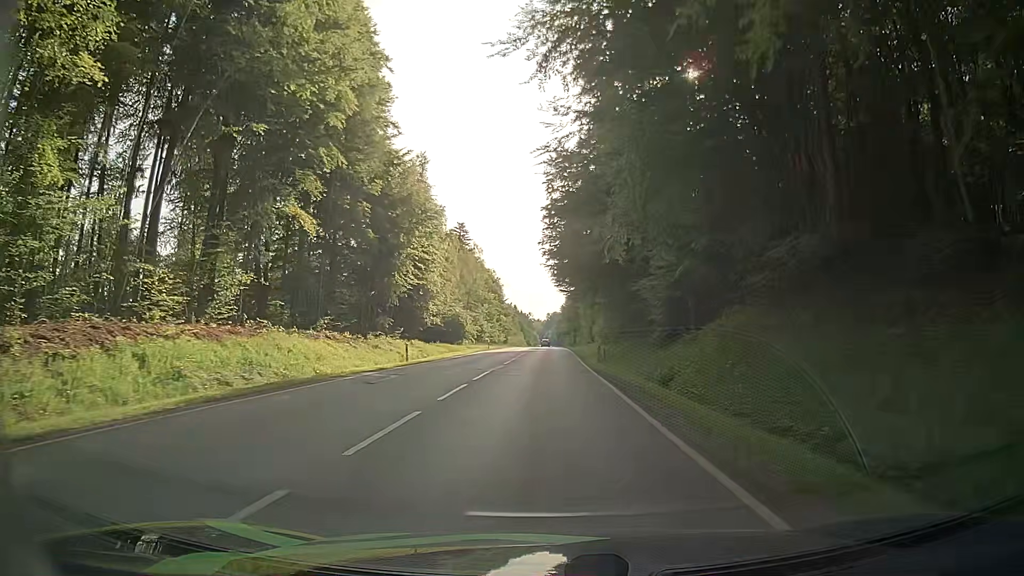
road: secondary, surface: asphalt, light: Day
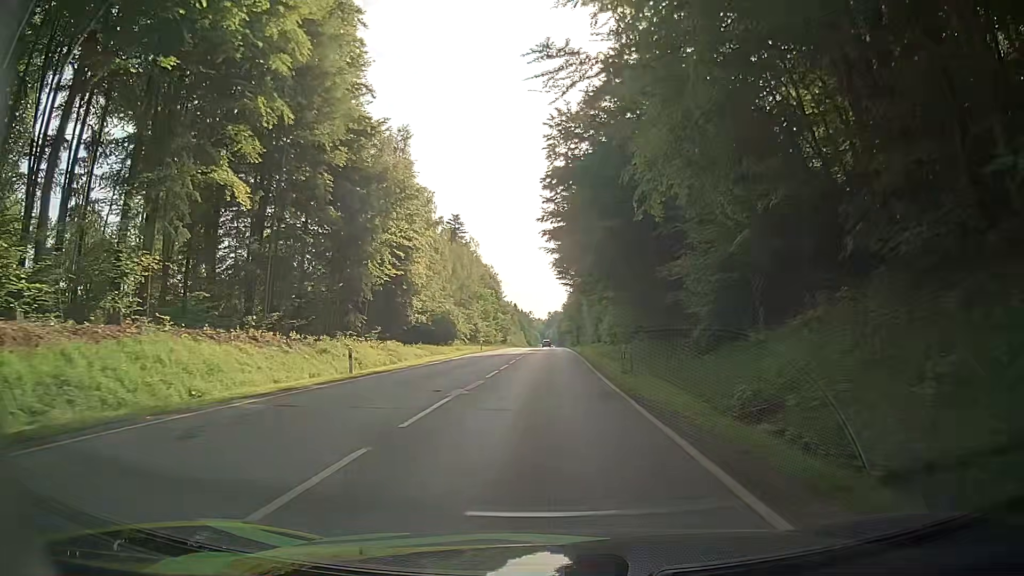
(-0.2, +9.9) m; -1°
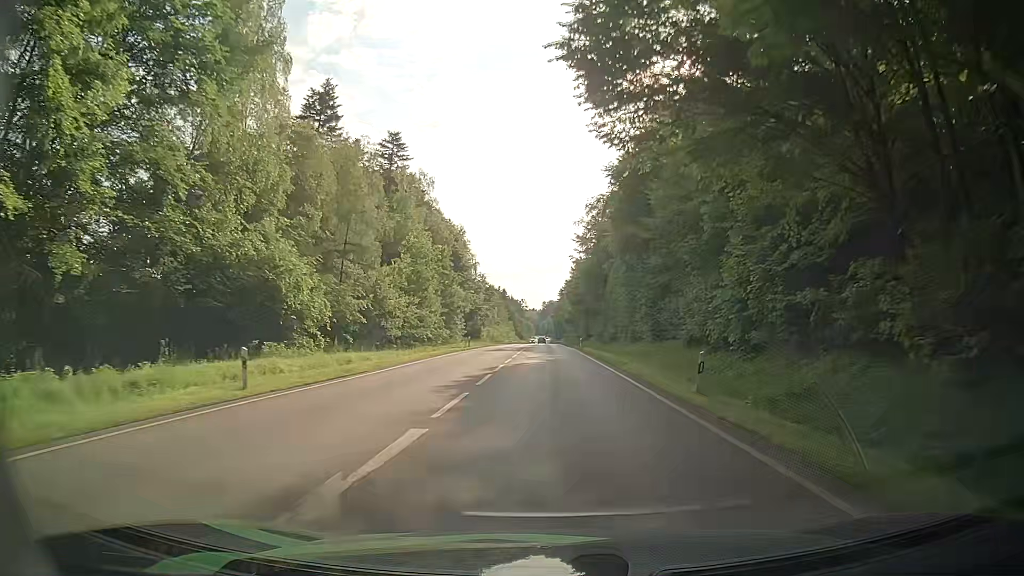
(+0.1, +53.6) m; 0°
(0, +10) (0, +20) (0, +30) (0, +40) (0, +50) (0, +60) (0, +70) (0, +80) (0, +90) (0, +100) m
